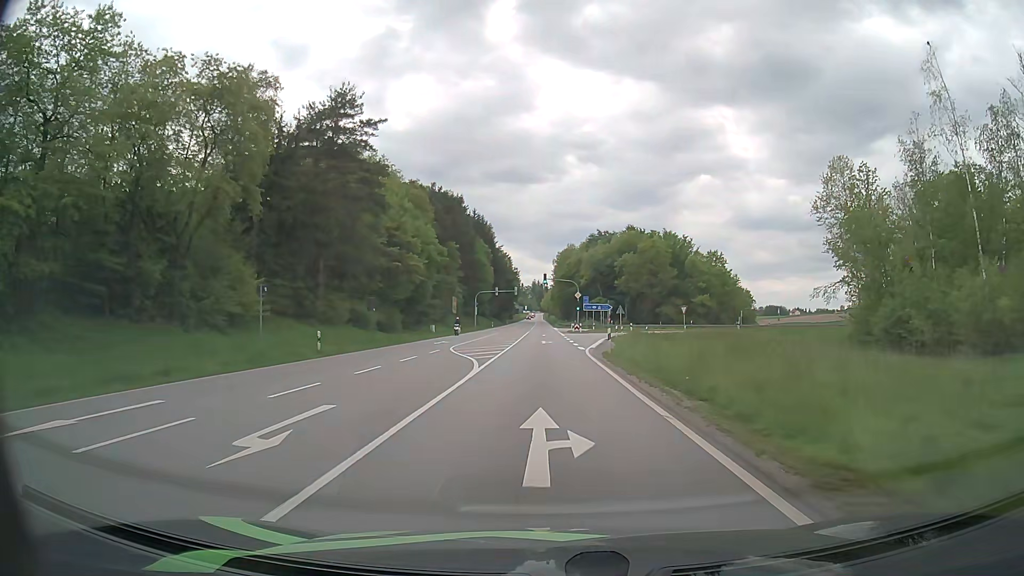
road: primary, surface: asphalt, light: Day
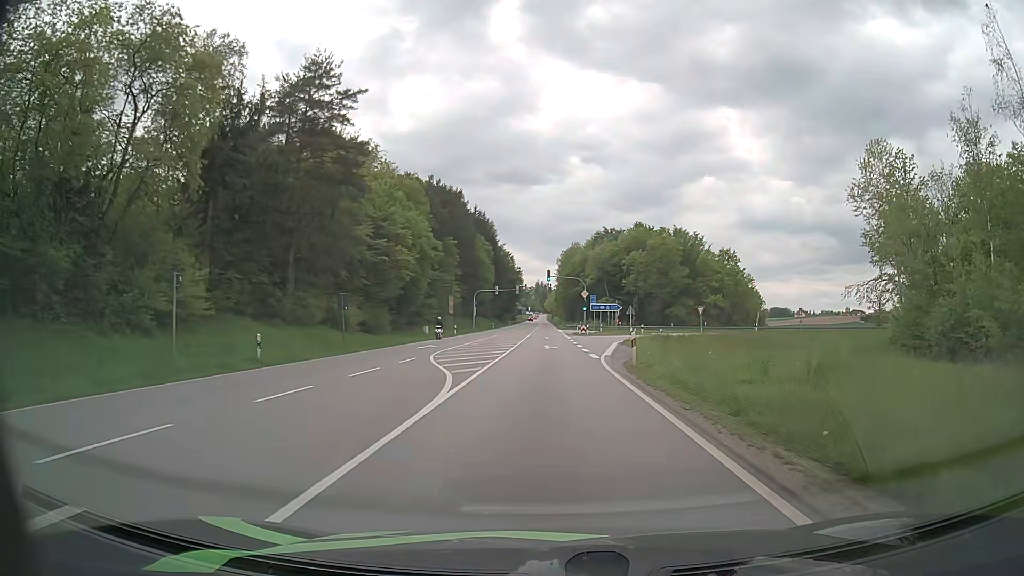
(-0.1, +6.7) m; -1°
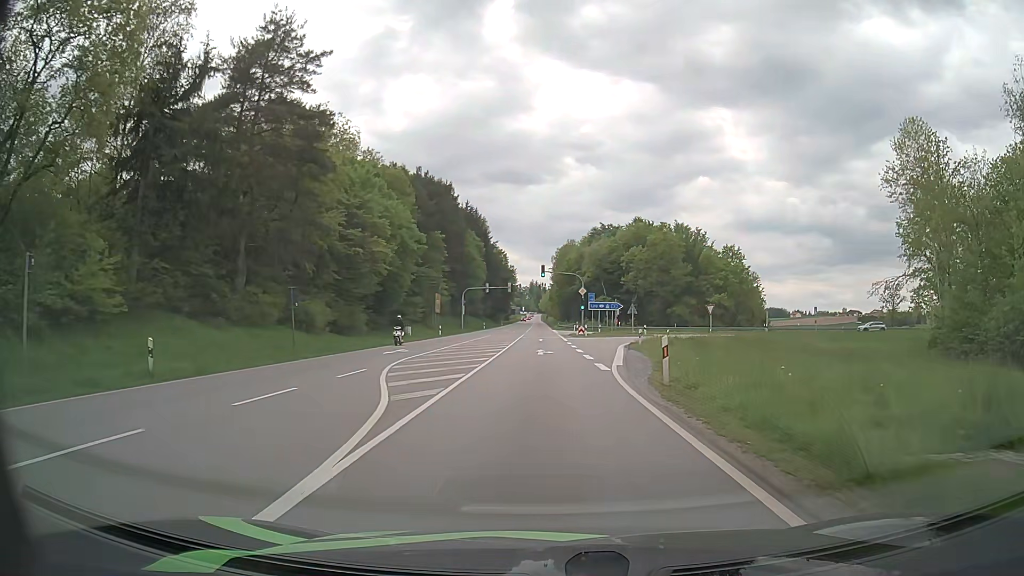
(0.0, +6.5) m; 0°
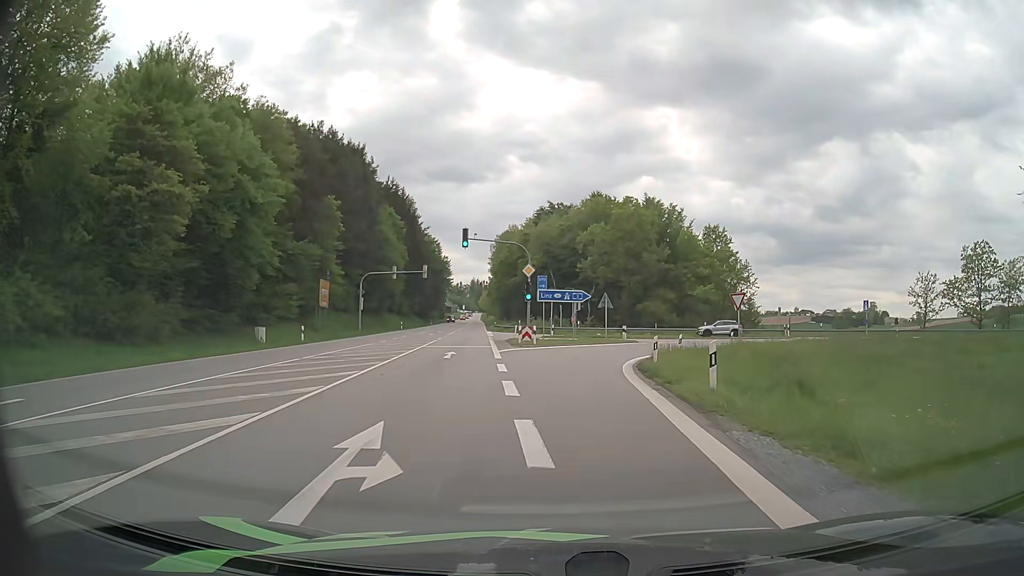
(+1.0, +24.7) m; +5°
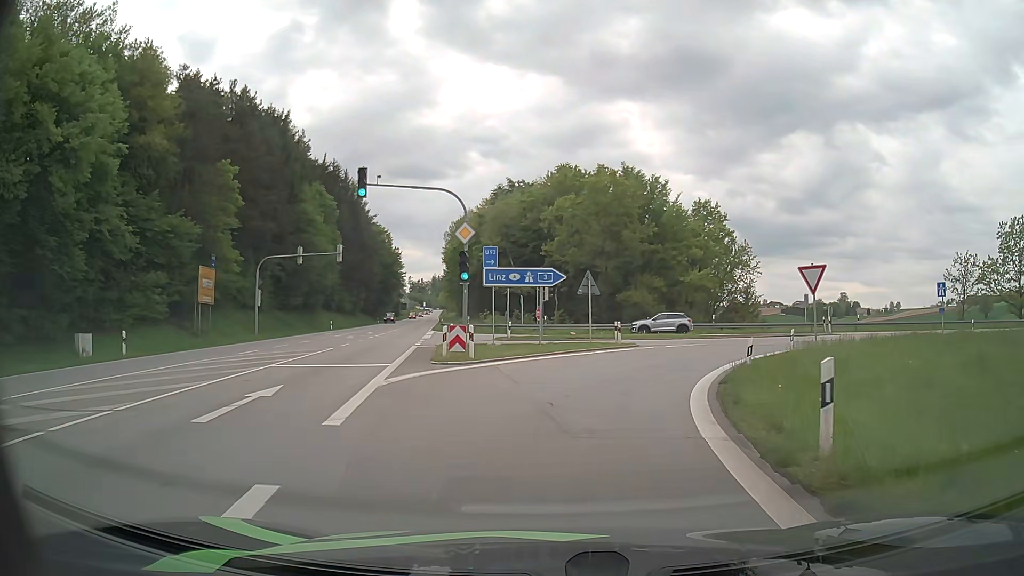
(+0.4, +15.8) m; +4°
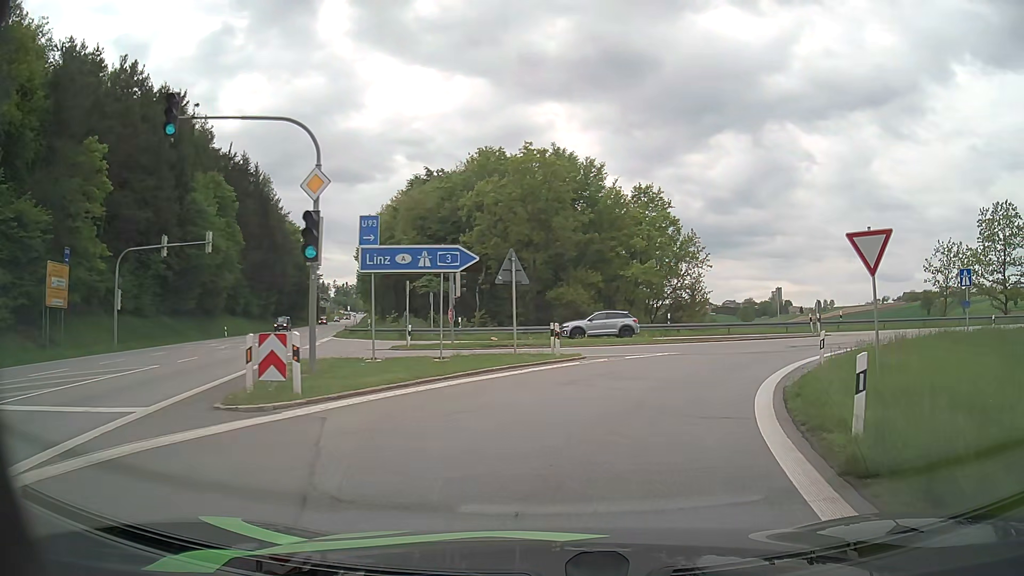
(+0.3, +9.3) m; +5°
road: motorway_link
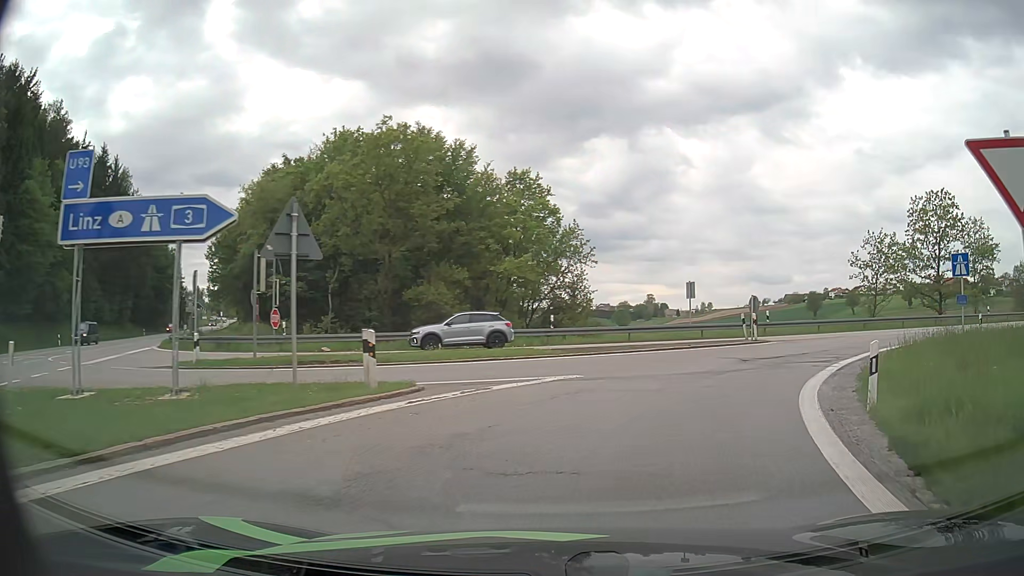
(+0.9, +8.9) m; +11°
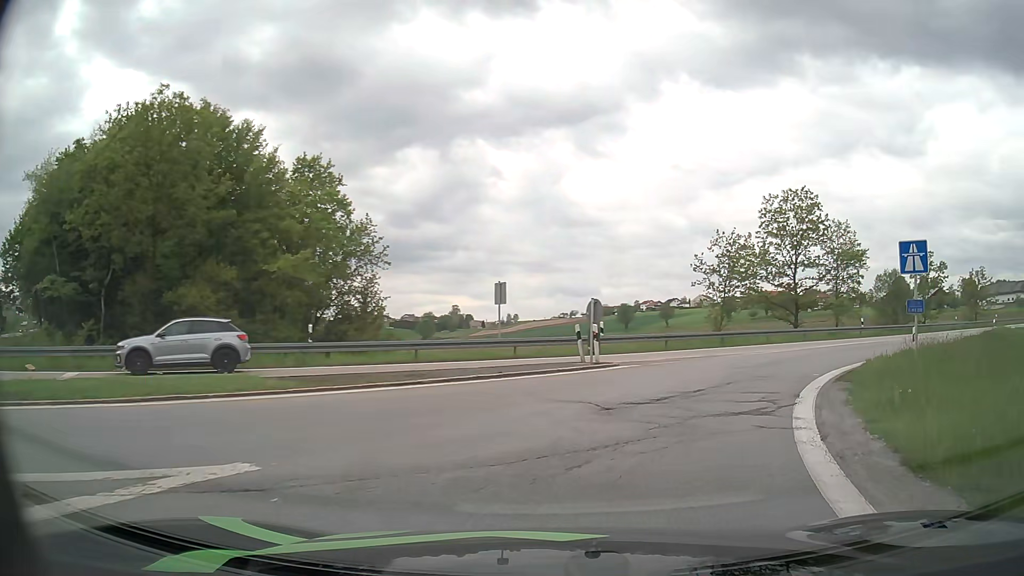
(+1.1, +8.4) m; +17°
(+2, +10) (+6, +19) (+13, +26) (+20, +33) (+28, +40) (+35, +46) (+43, +52) (+52, +58) (+60, +63) (+70, +66) m
